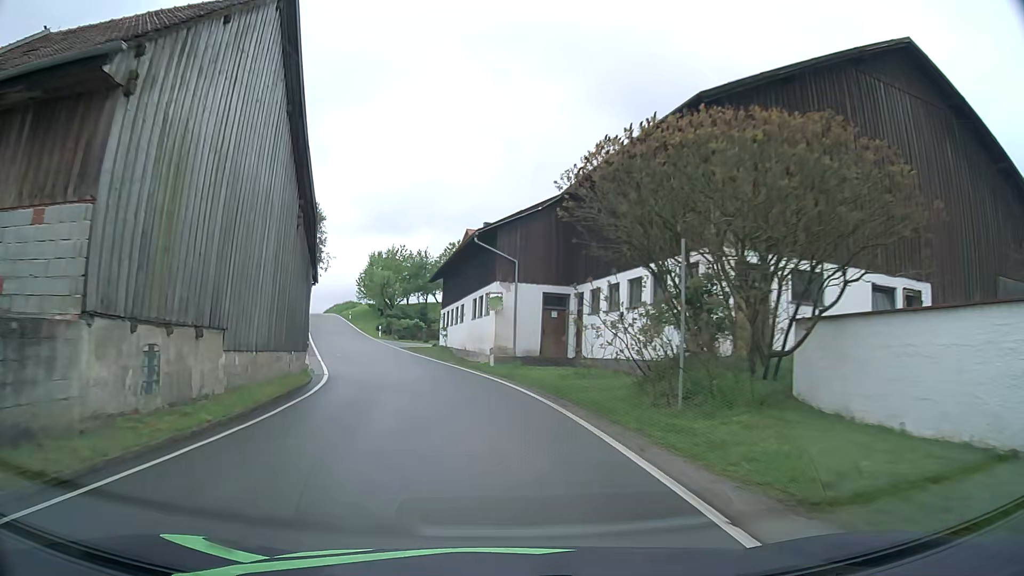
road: tertiary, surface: asphalt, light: Day
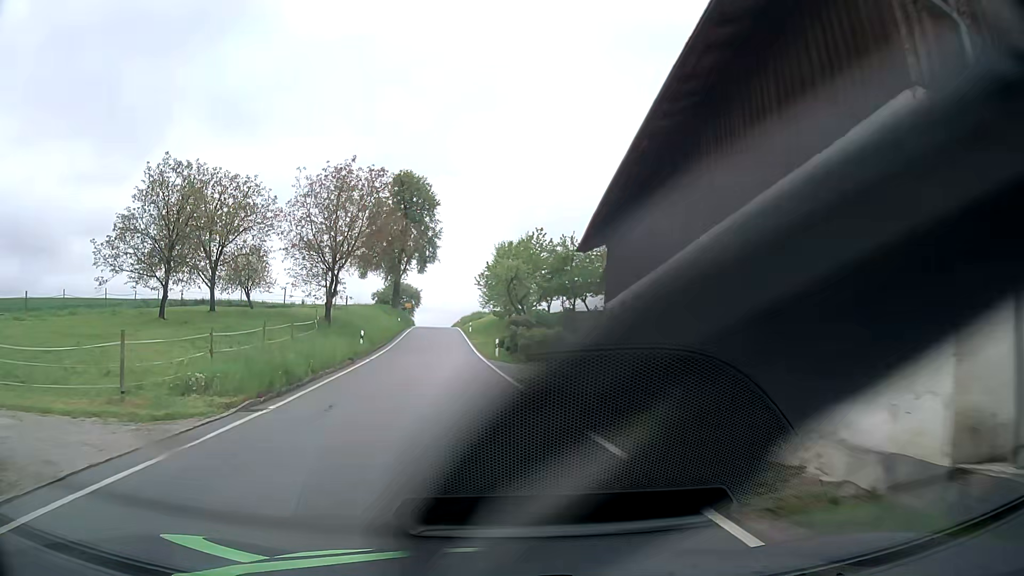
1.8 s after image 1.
(-2.4, +23.1) m; -12°
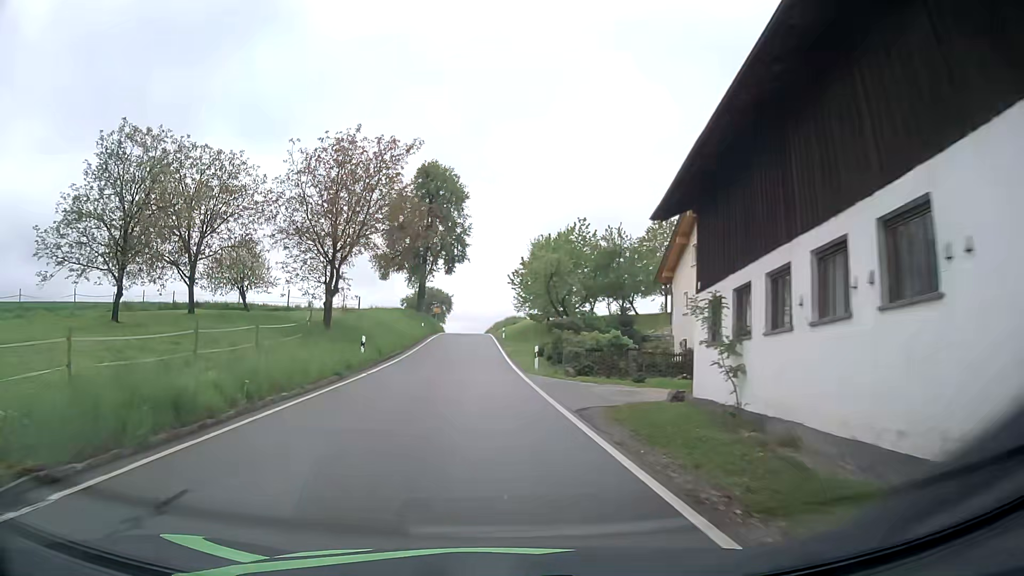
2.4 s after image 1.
(-0.2, +7.7) m; -3°
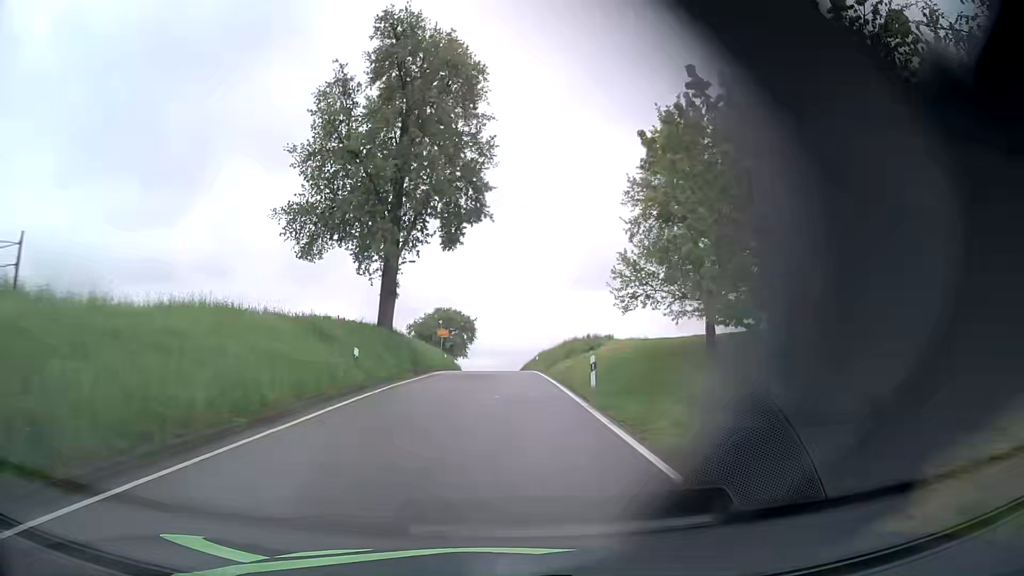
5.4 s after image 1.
(-1.8, +38.4) m; -3°
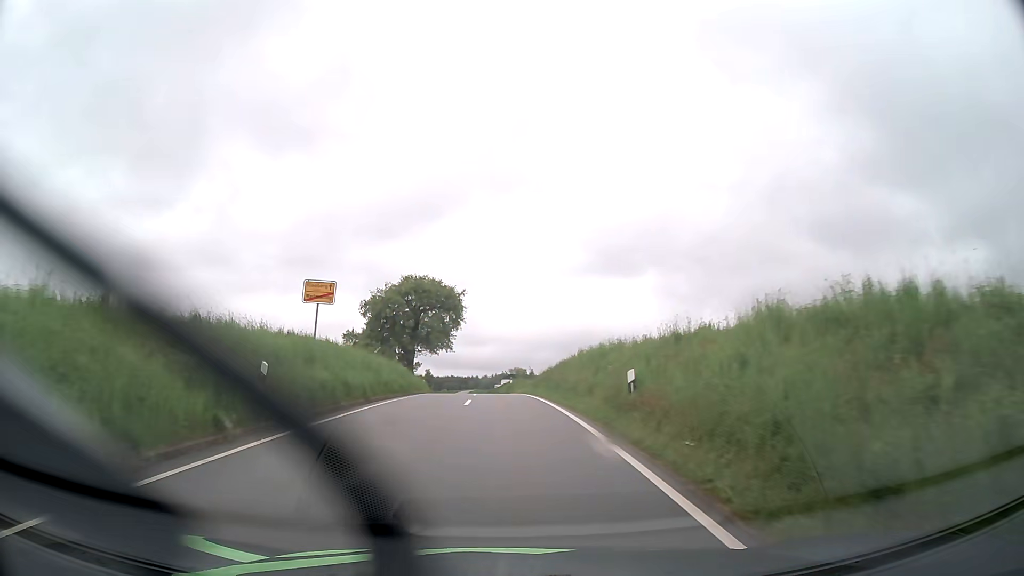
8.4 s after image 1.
(+0.3, +38.7) m; 0°
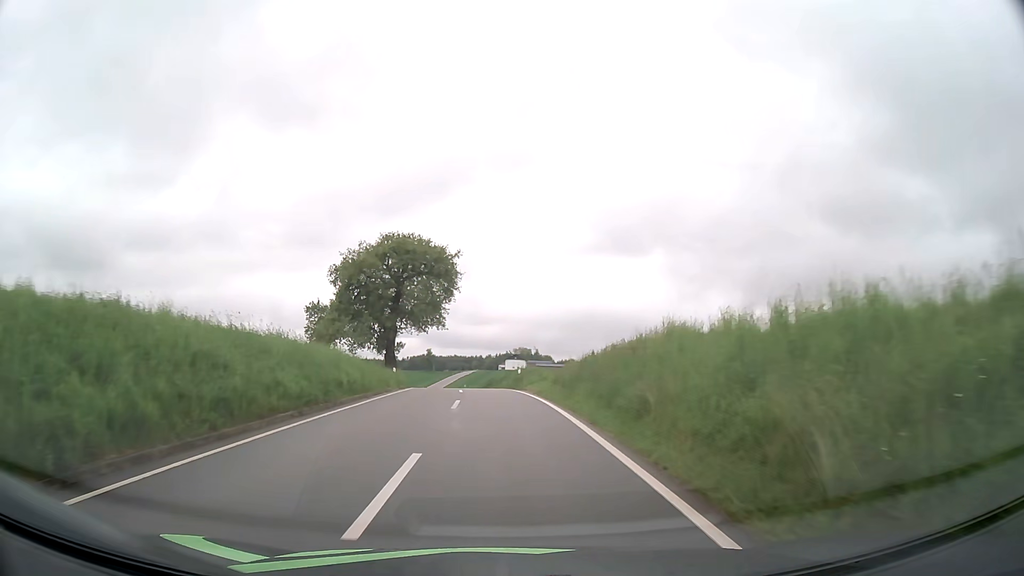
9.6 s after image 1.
(-0.1, +15.9) m; 0°
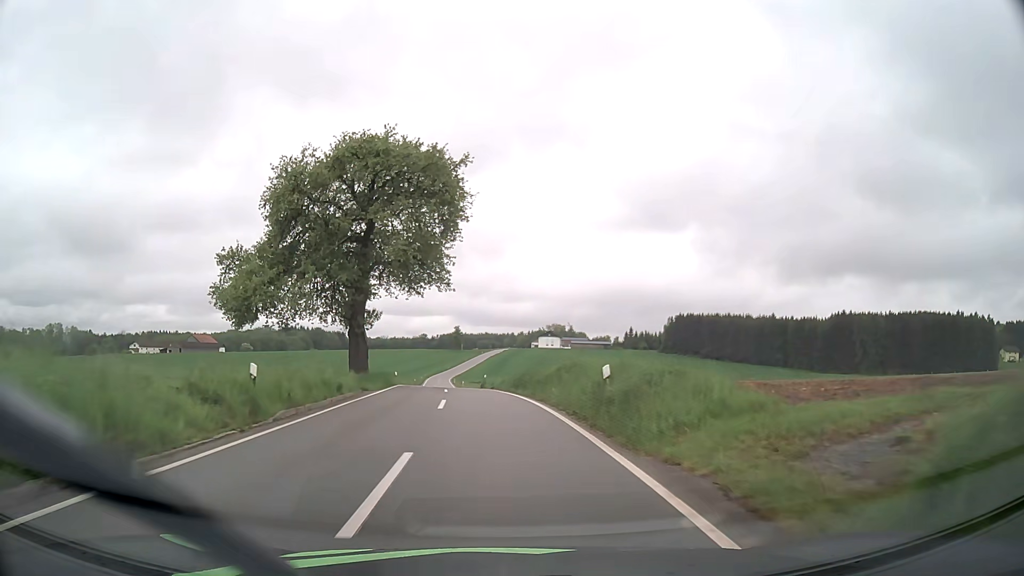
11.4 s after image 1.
(-0.5, +24.2) m; -3°
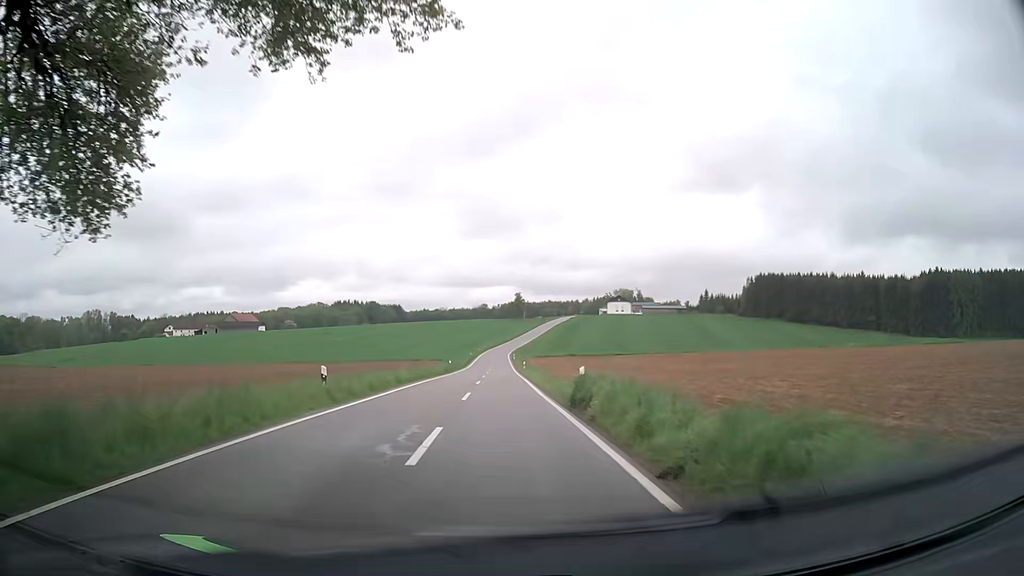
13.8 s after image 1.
(-1.7, +33.2) m; -5°
(0, +10) (0, +20) (0, +30) (0, +40) (0, +50) (-1, +60) (-1, +70) (-1, +80) (-1, +90) (-1, +100) m
